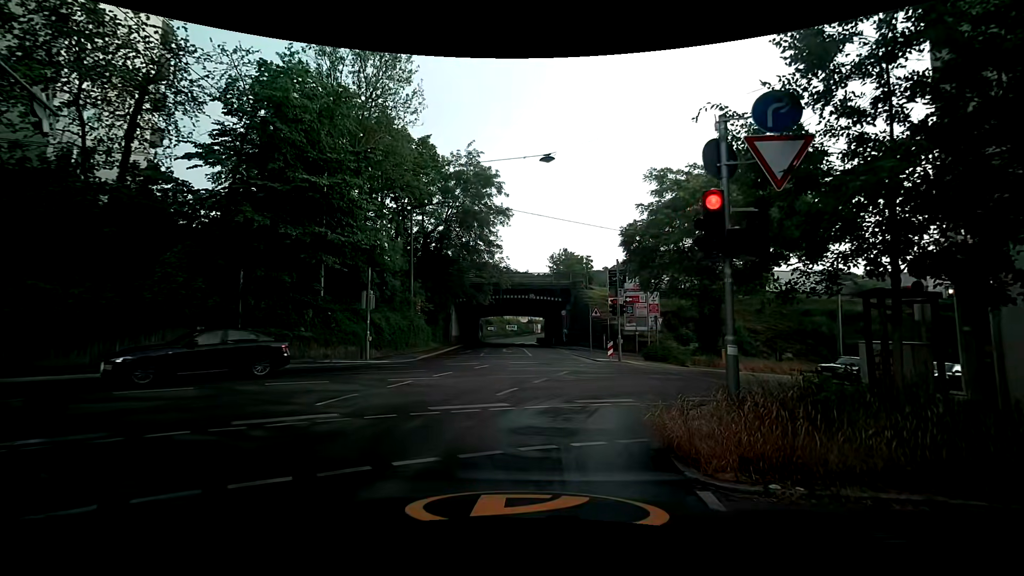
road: residential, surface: asphalt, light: Day
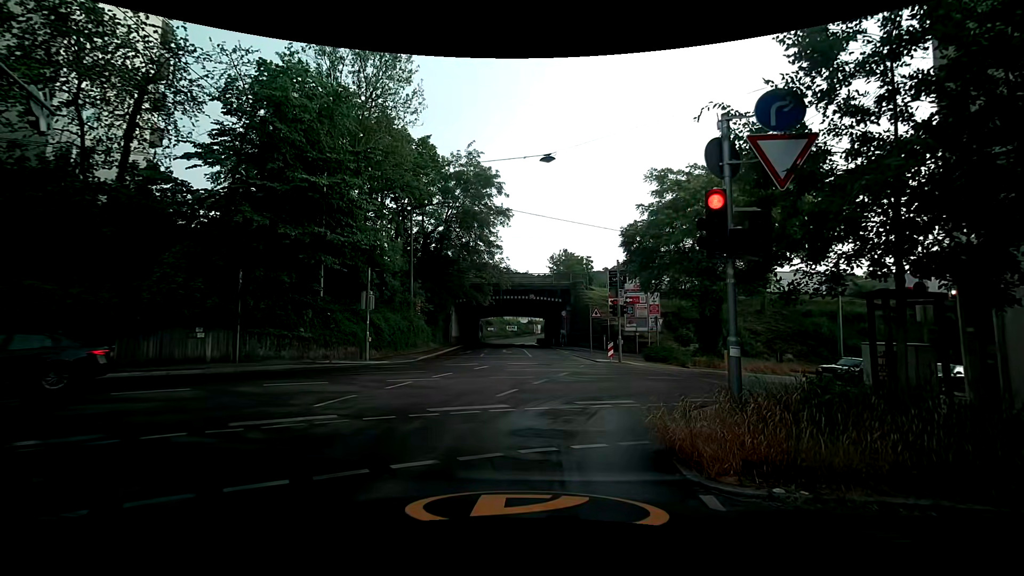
(0.0, +0.1) m; 0°
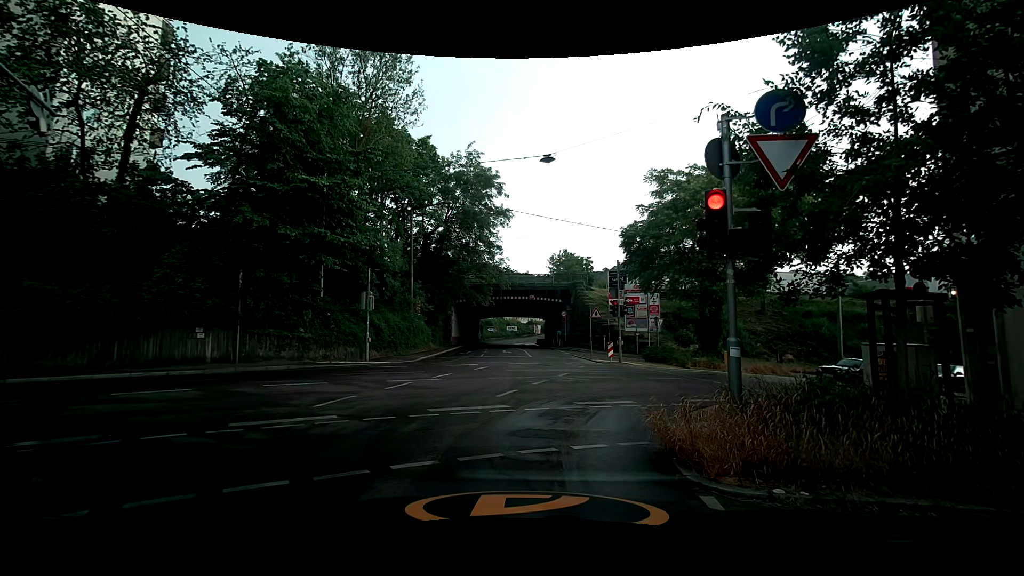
(0.0, +0.1) m; 0°
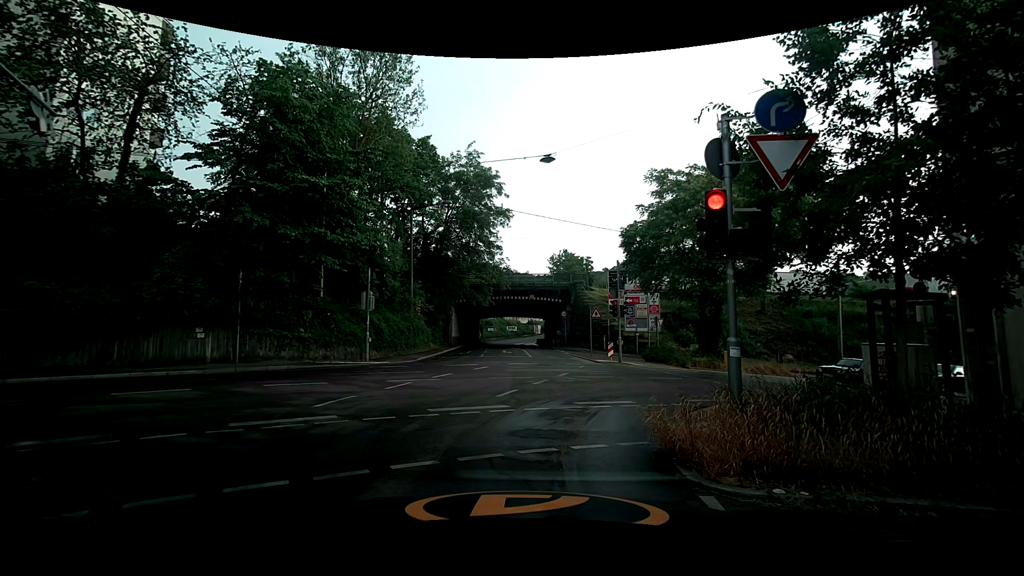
(0.0, 0.0) m; 0°
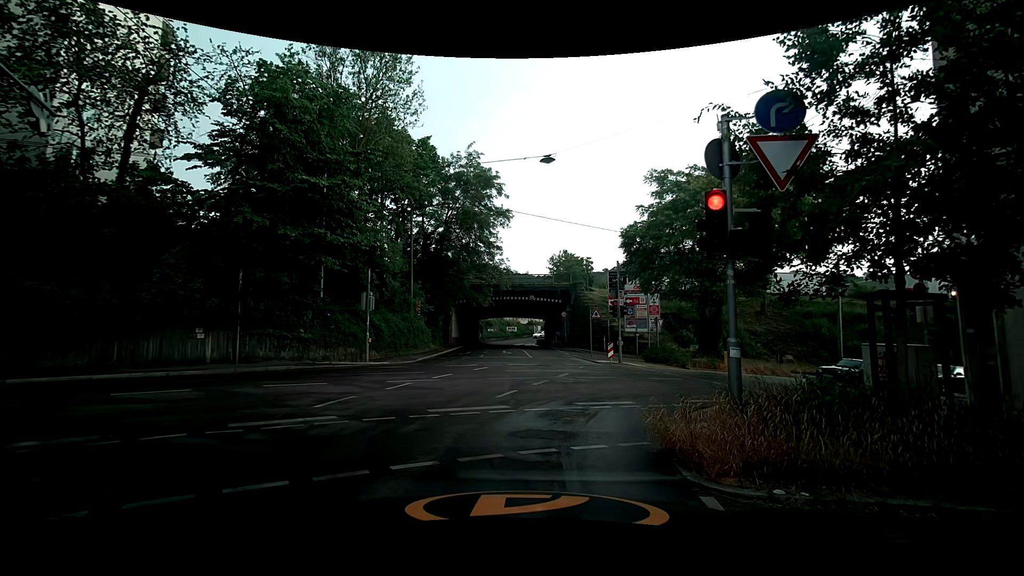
(0.0, 0.0) m; 0°
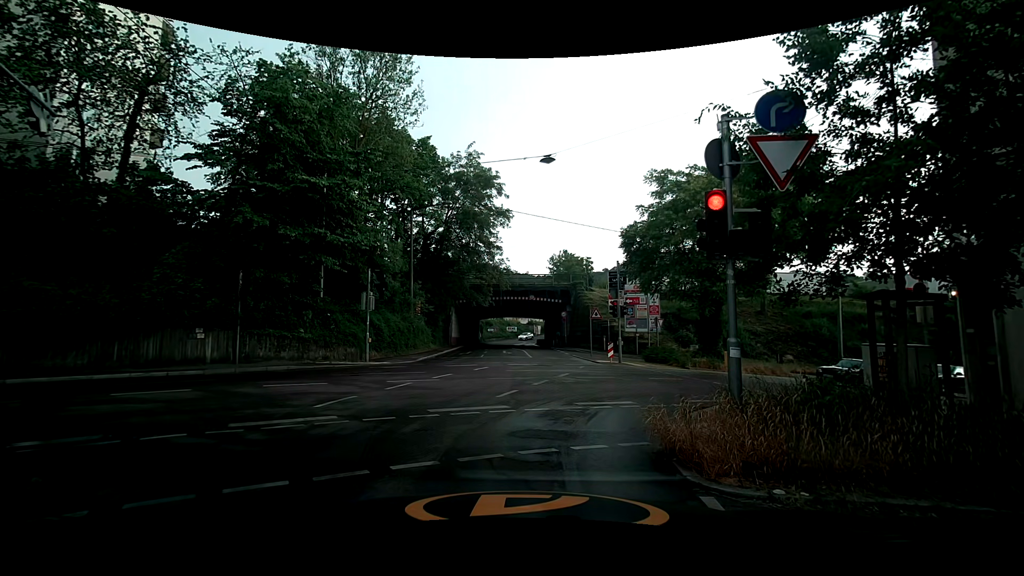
(0.0, 0.0) m; 0°
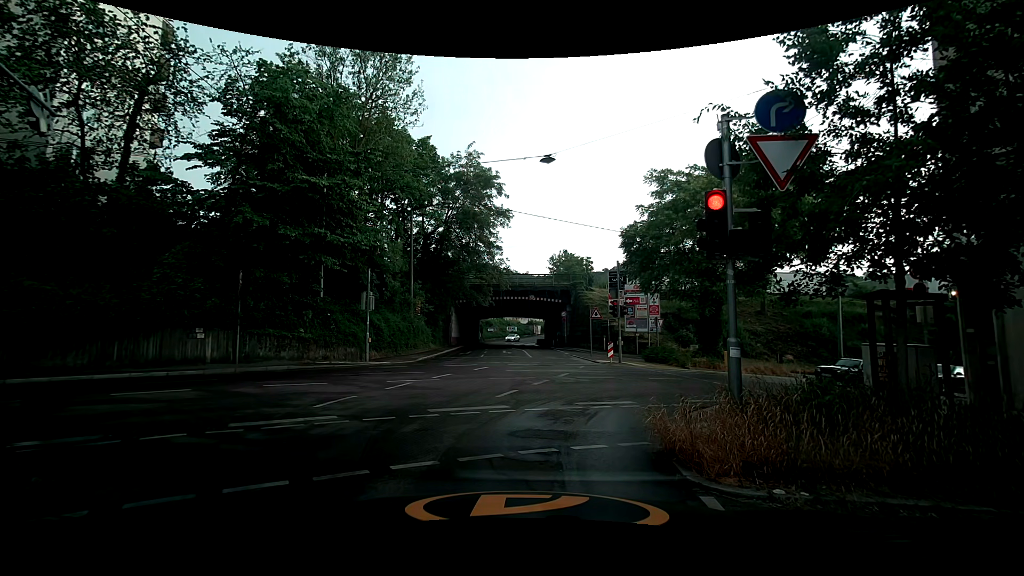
(0.0, 0.0) m; 0°
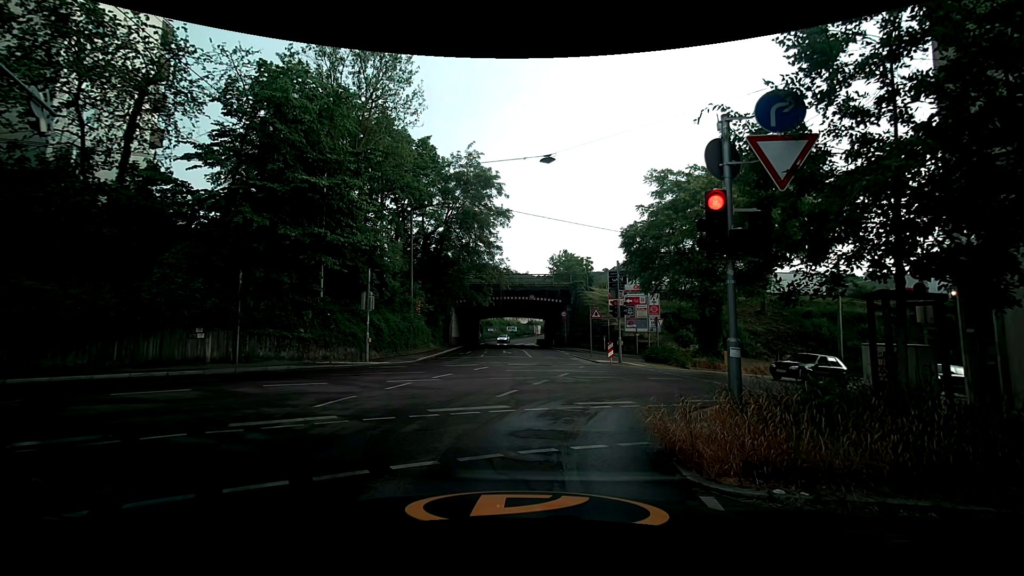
(0.0, 0.0) m; 0°
